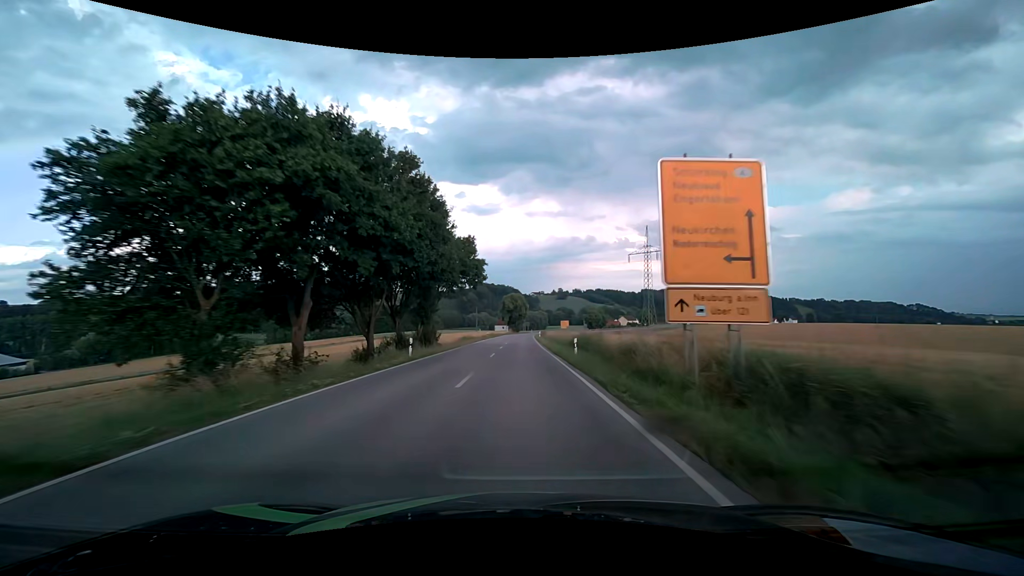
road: secondary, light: Day
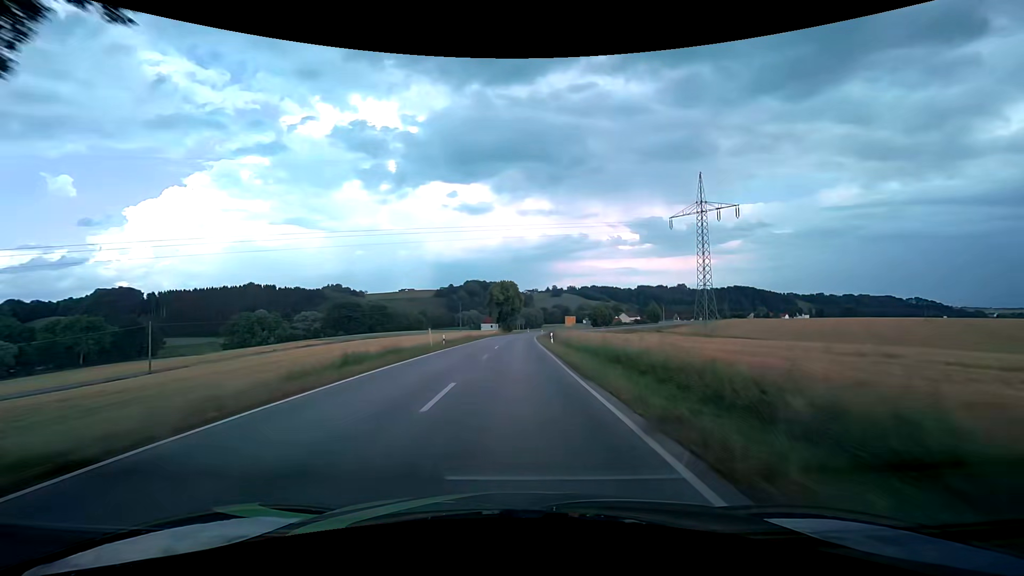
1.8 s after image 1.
(+0.4, +39.1) m; +1°
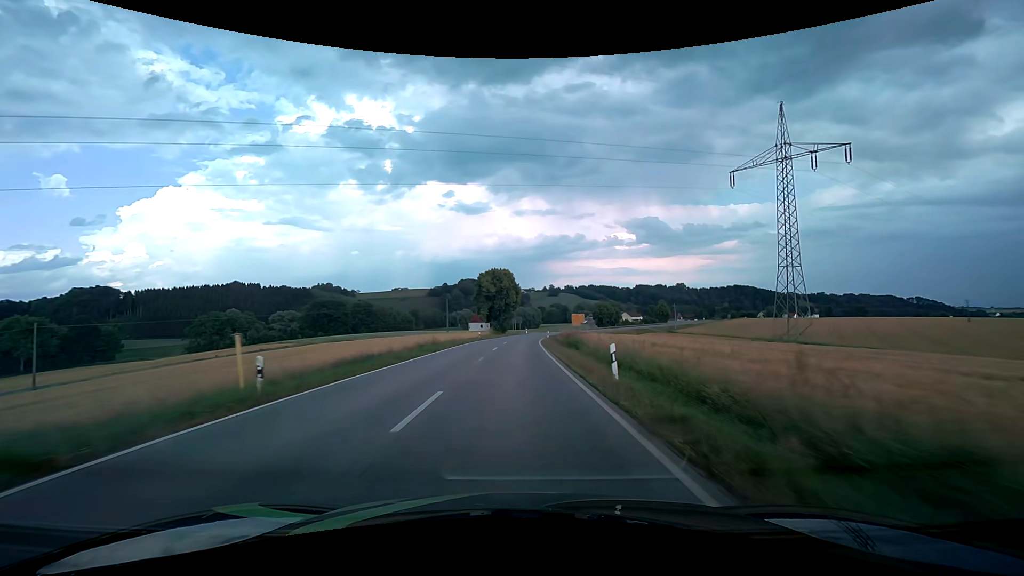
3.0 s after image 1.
(+0.2, +25.6) m; +1°
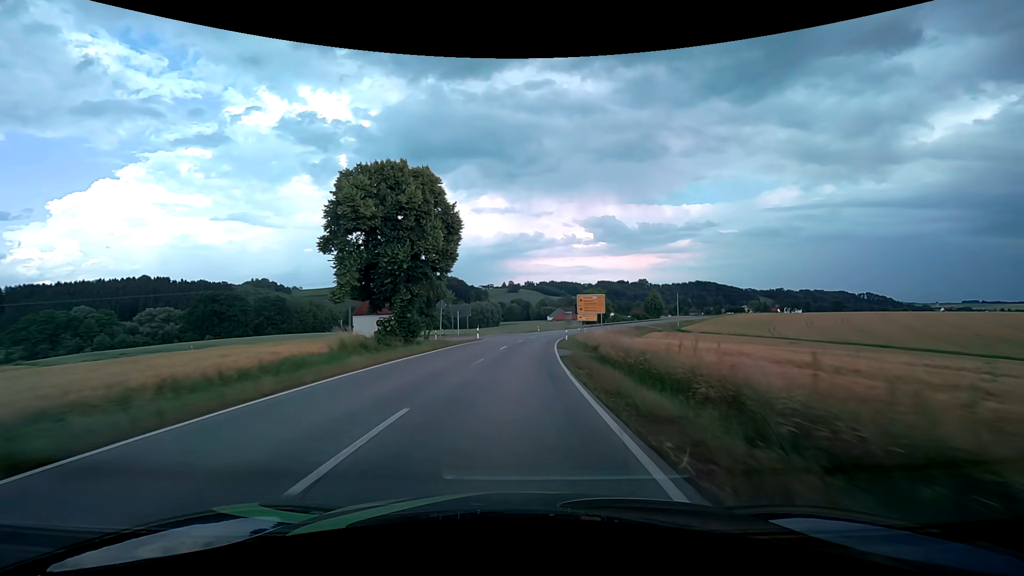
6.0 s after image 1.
(+1.6, +62.1) m; +5°
